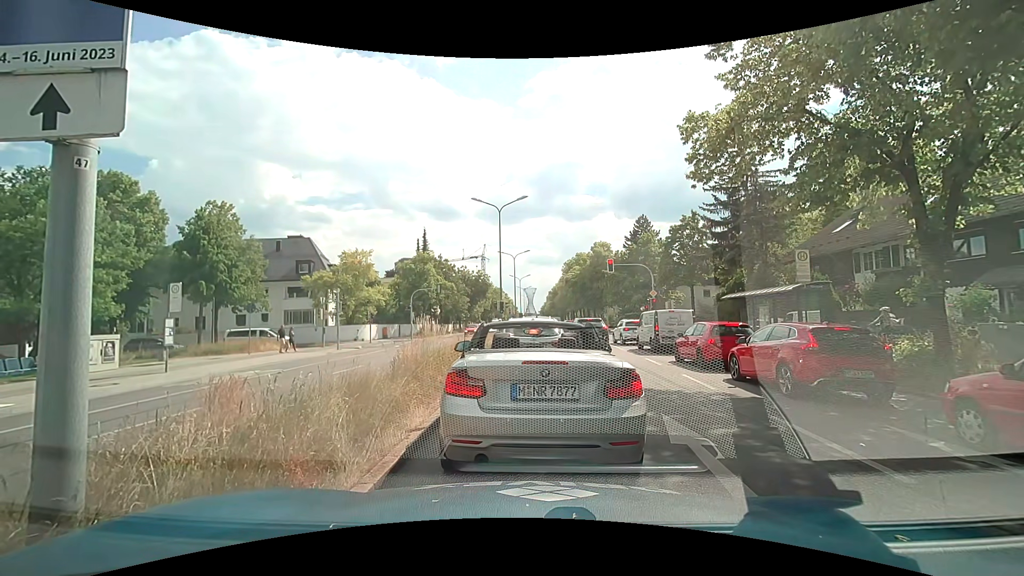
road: primary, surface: asphalt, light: Day
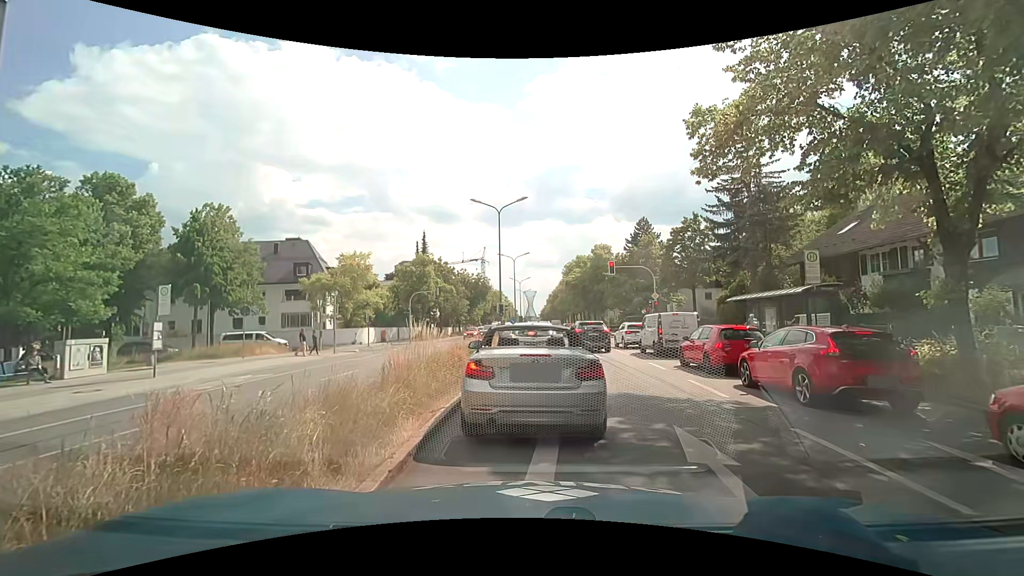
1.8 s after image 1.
(0.0, +0.6) m; 0°
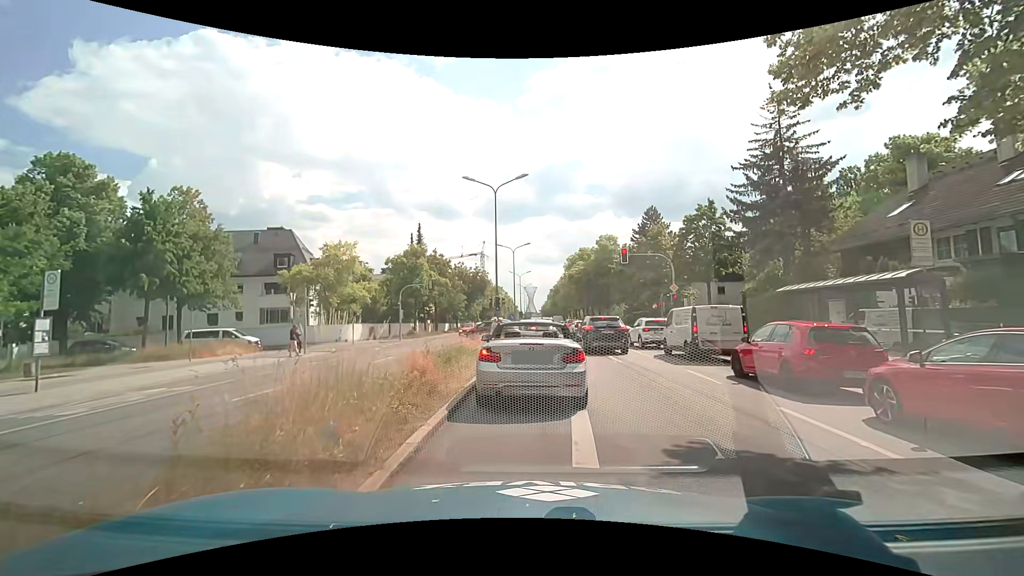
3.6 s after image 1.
(+0.1, +4.7) m; +1°
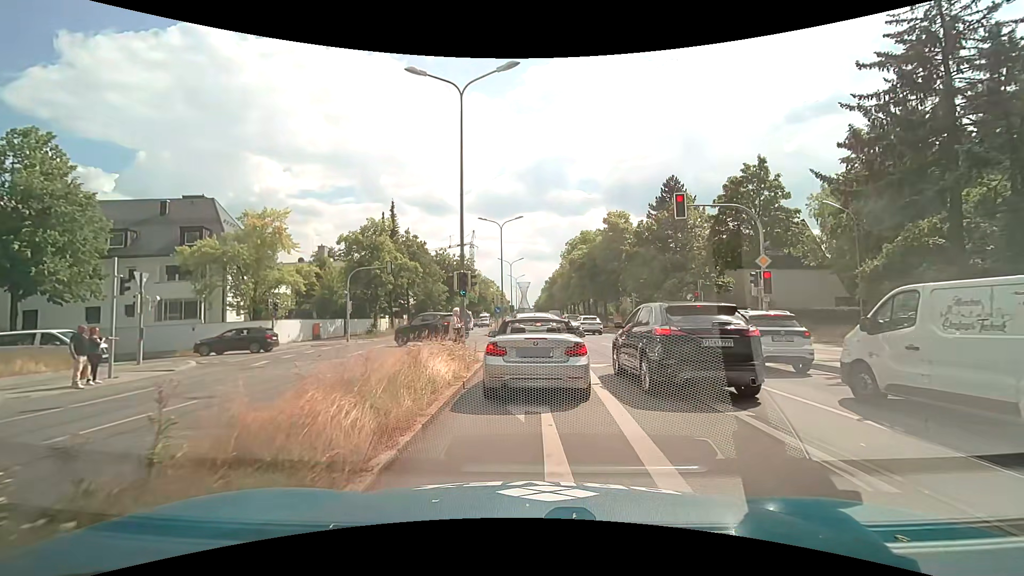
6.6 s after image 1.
(+0.1, +12.9) m; +1°
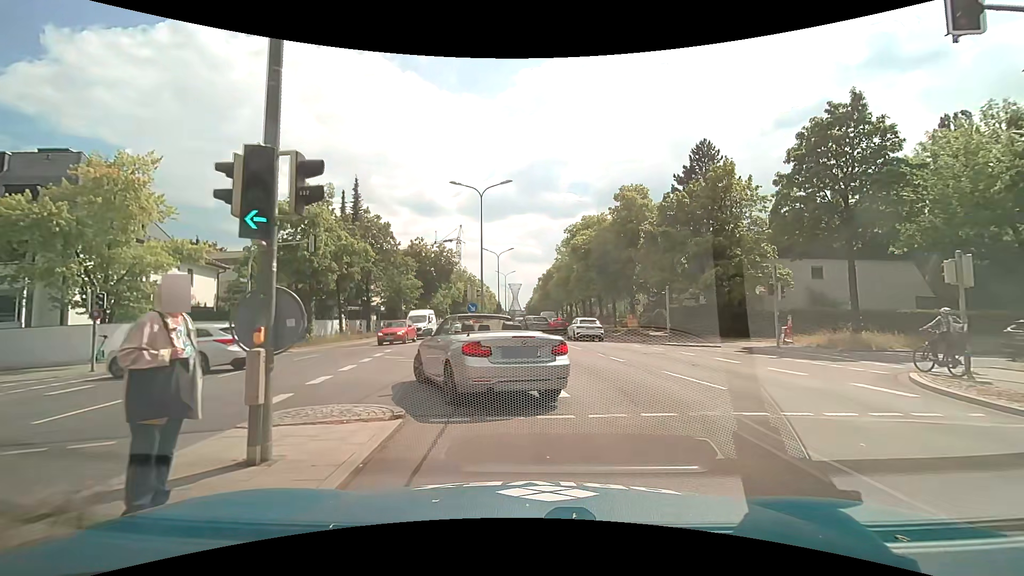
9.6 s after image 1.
(+0.1, +12.4) m; +1°
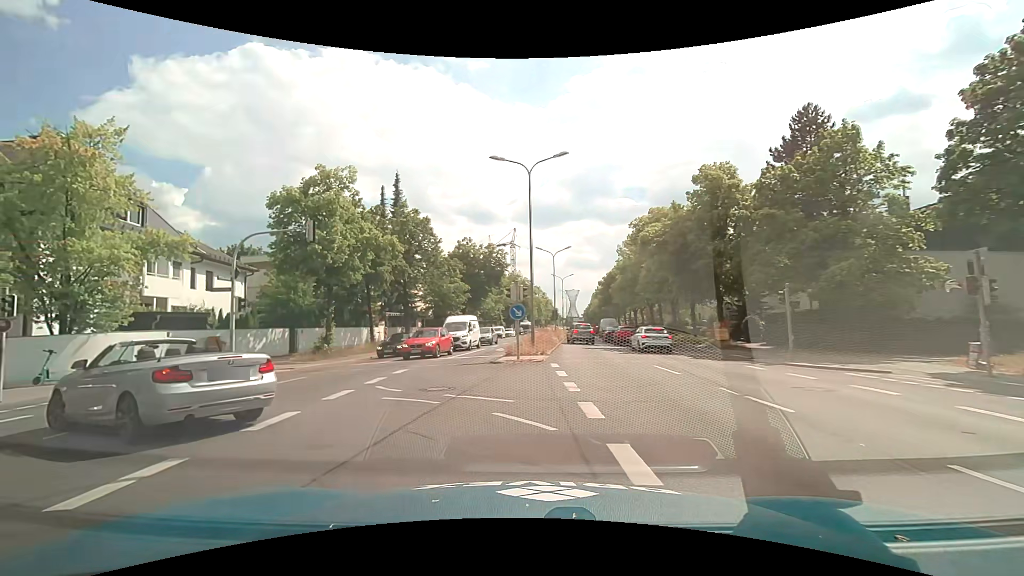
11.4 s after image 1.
(0.0, +7.0) m; -6°
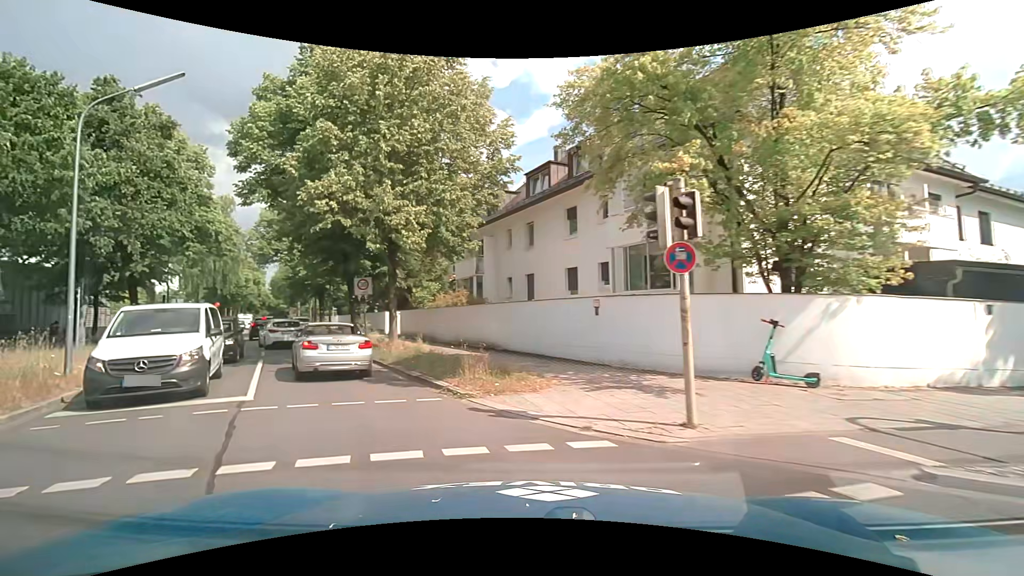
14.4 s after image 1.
(-8.0, +10.9) m; -69°
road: residential
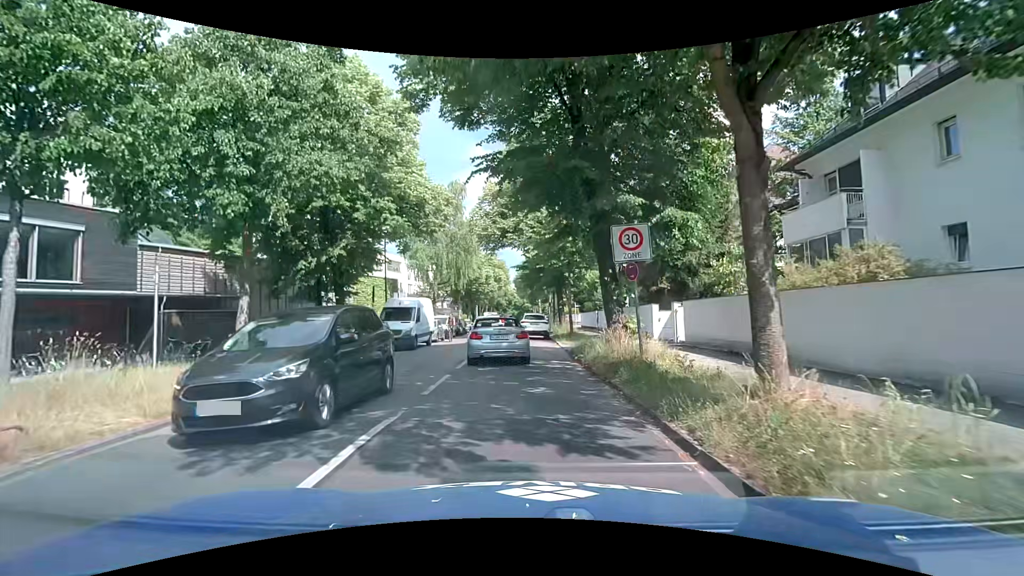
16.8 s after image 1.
(-4.2, +12.8) m; -28°
(0, +10) (-1, +20) (-2, +30) (-3, +40) (-2, +50) (-2, +60) (-2, +70) (-2, +80) (-2, +90) (-2, +100) m
